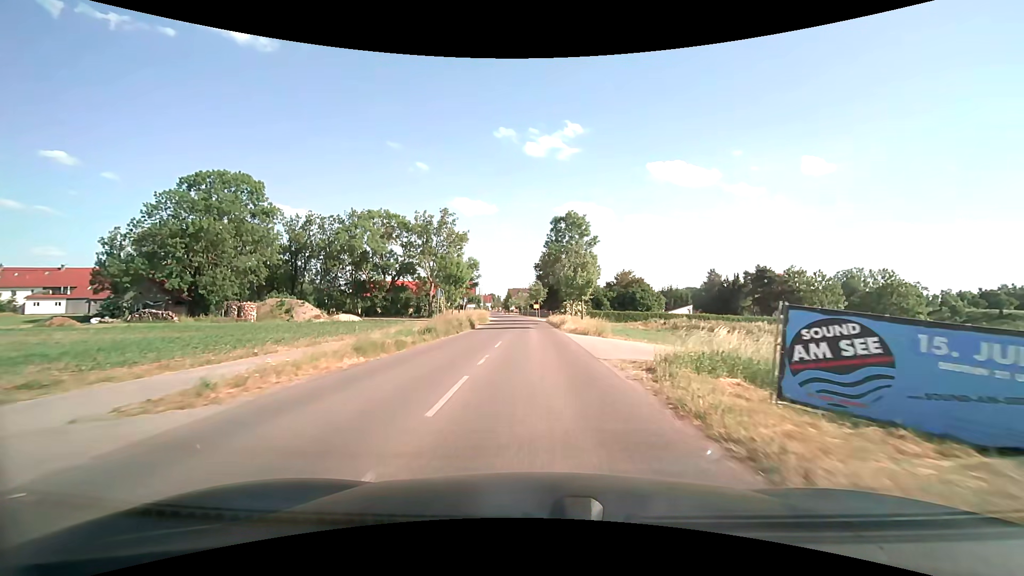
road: tertiary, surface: asphalt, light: Day
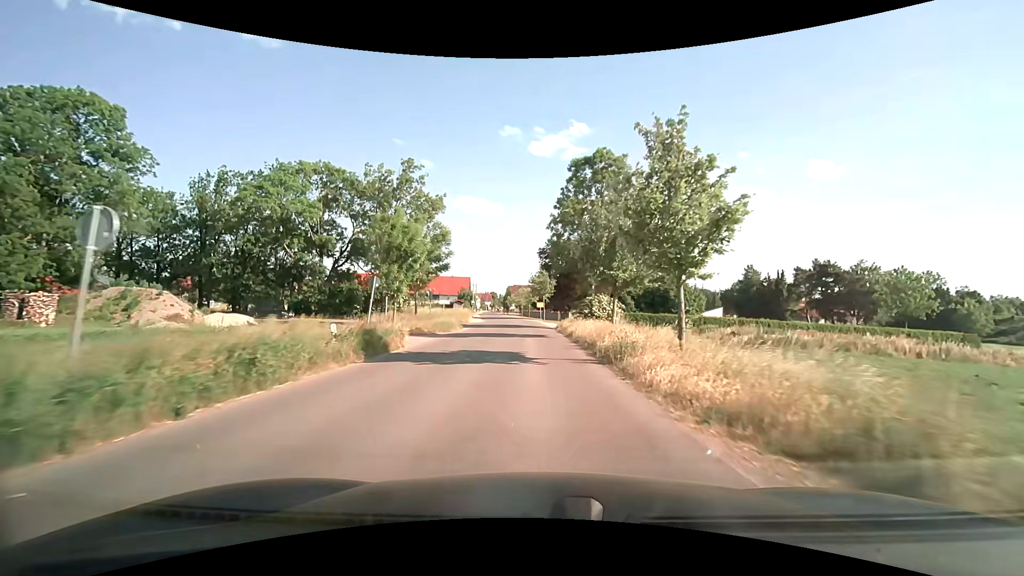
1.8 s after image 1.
(-0.1, +25.2) m; 0°
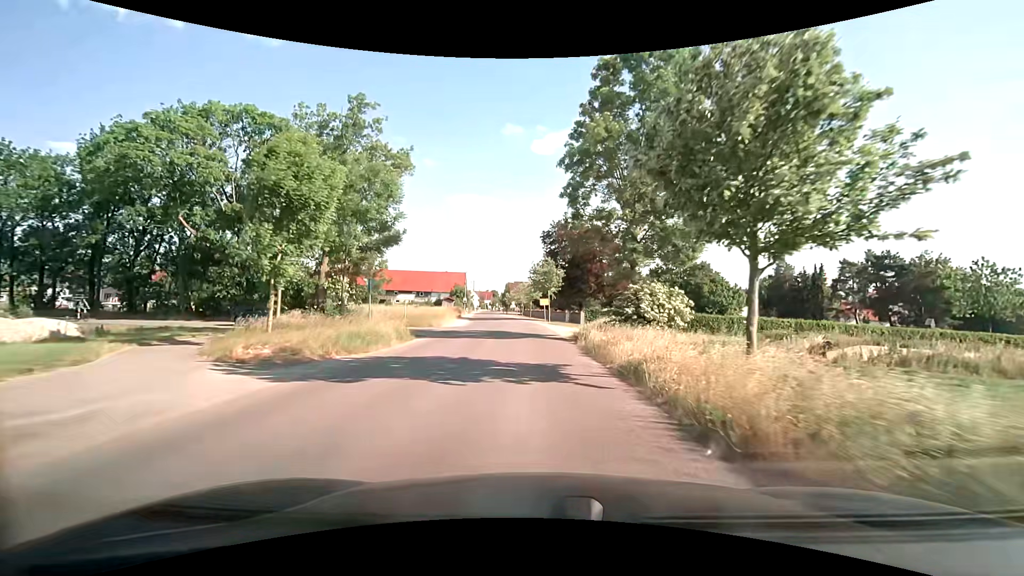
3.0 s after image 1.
(0.0, +16.0) m; -1°
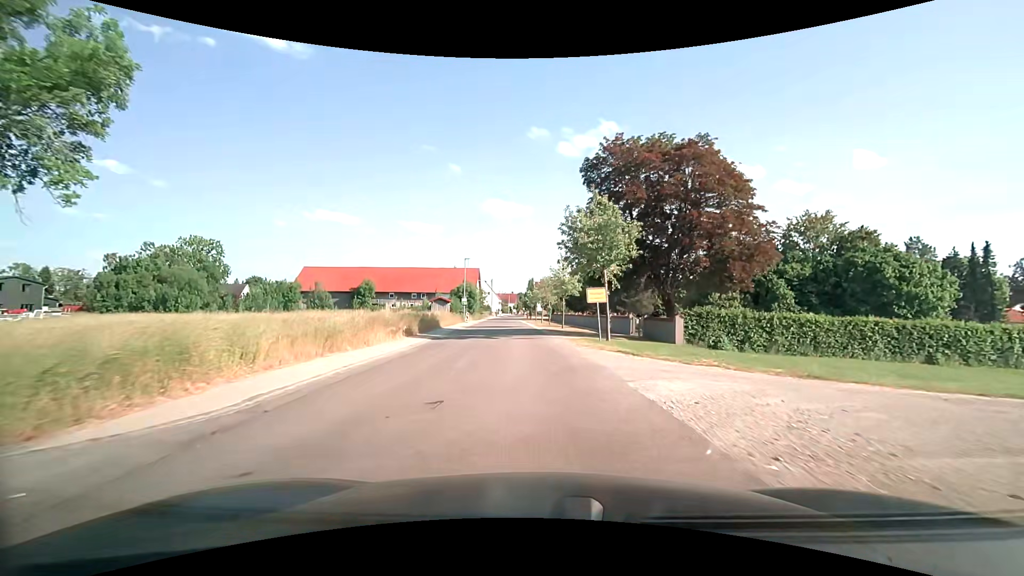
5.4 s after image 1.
(-0.3, +31.0) m; -3°
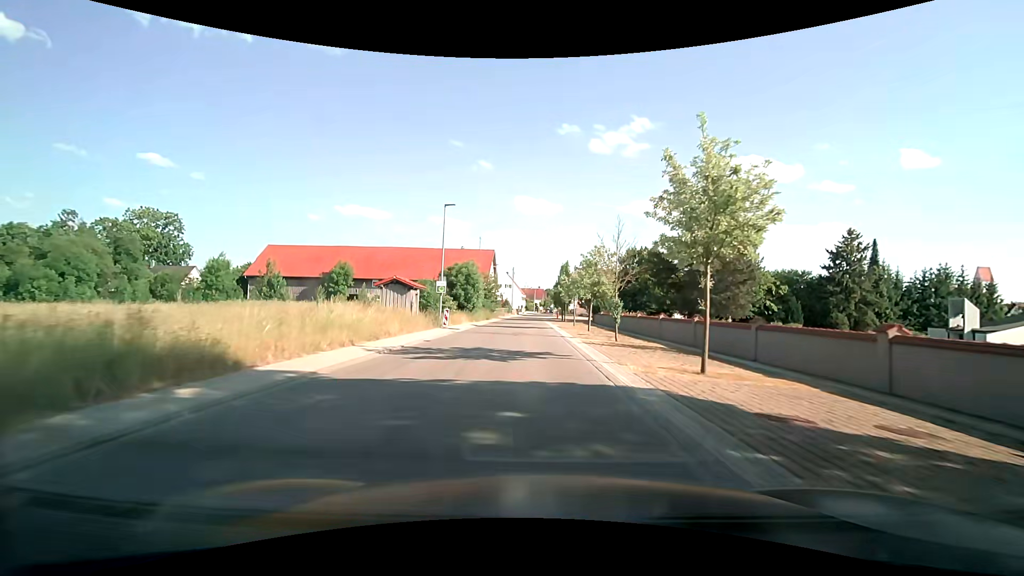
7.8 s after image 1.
(-1.1, +31.1) m; -3°
